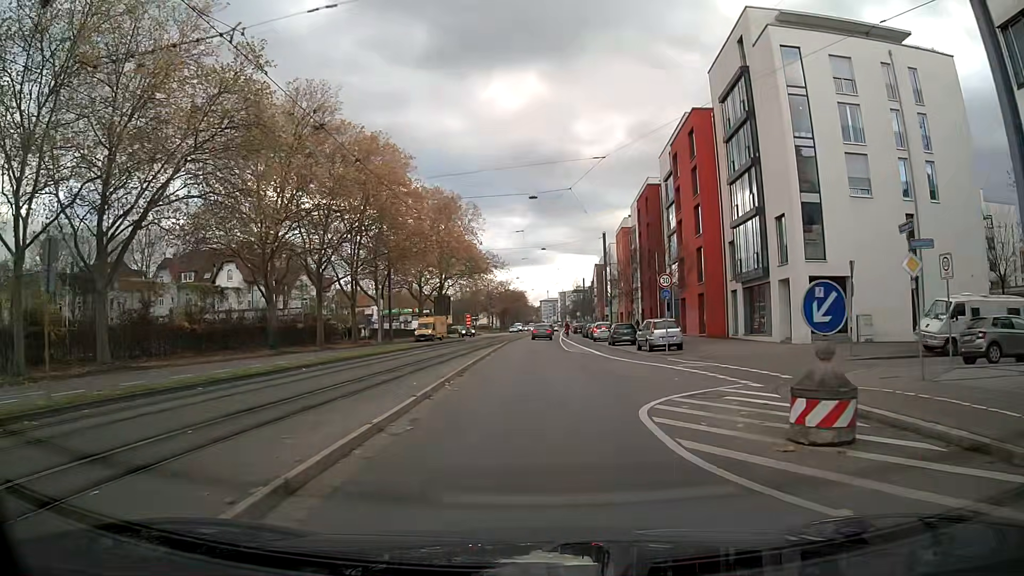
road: primary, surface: asphalt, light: Day
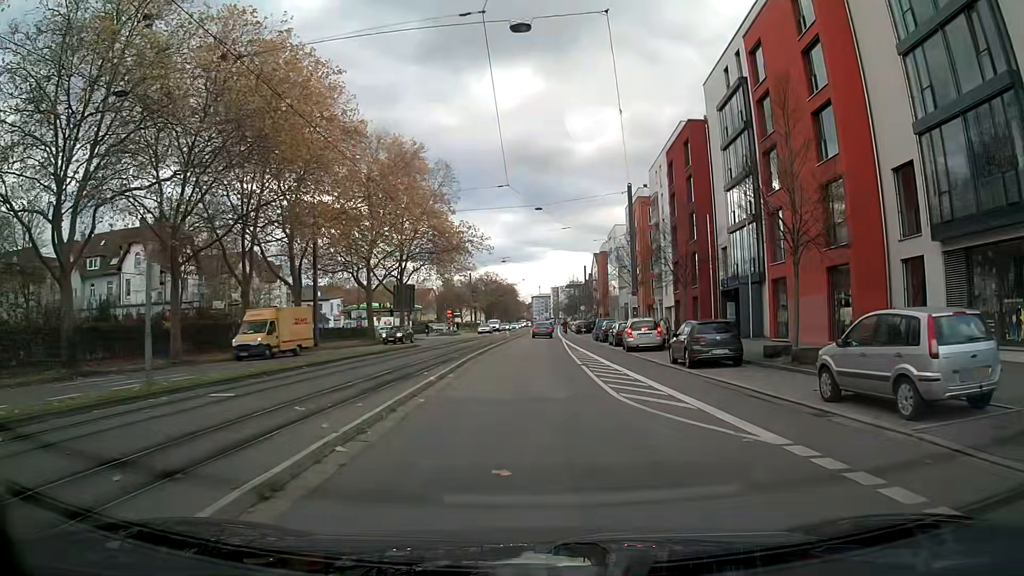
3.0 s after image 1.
(+0.5, +23.1) m; +3°
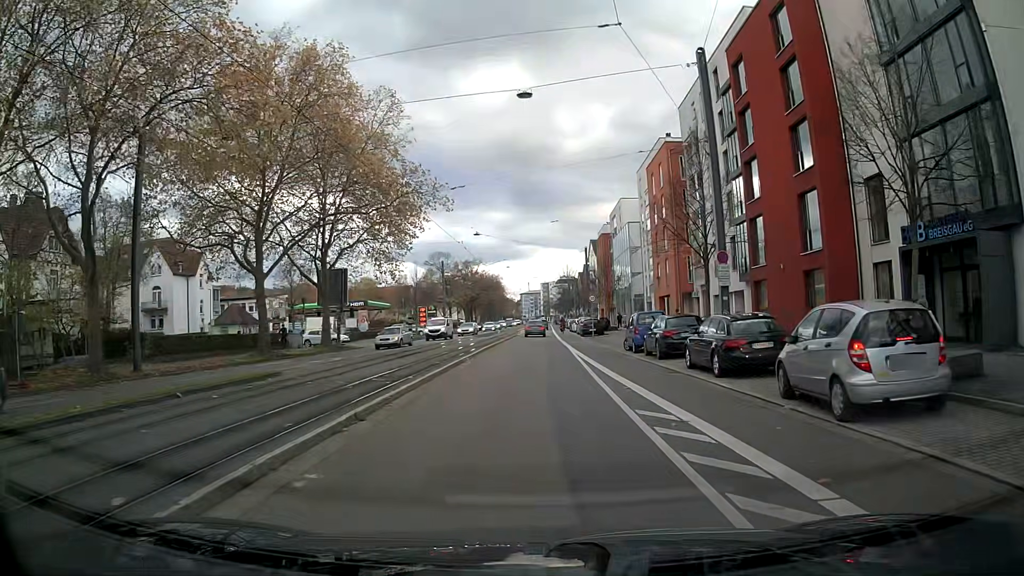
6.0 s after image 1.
(-0.6, +23.4) m; -1°
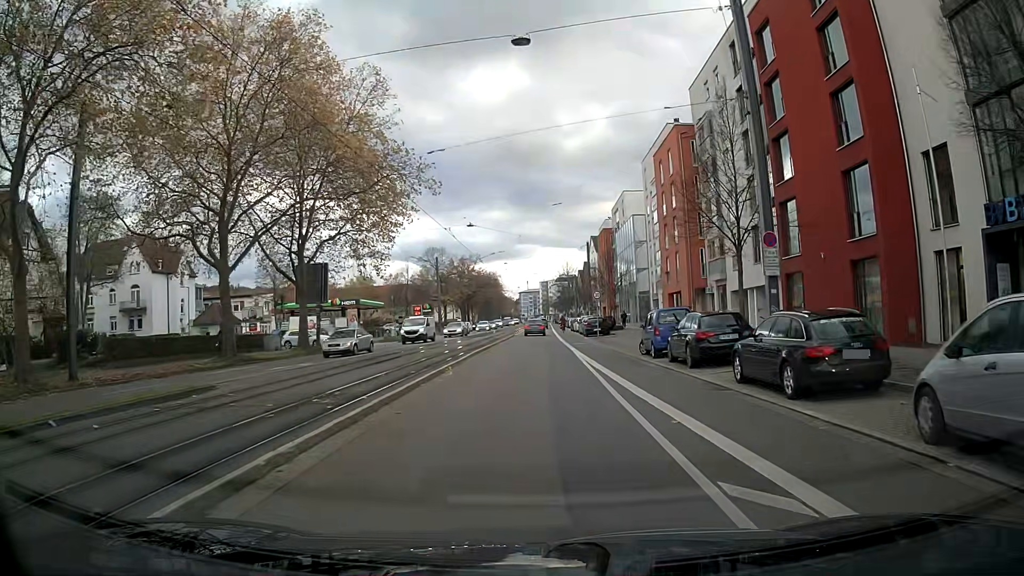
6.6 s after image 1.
(0.0, +4.7) m; 0°
(0, +10) (0, +20) (0, +30) (+1, +40) (+1, +50) (+1, +60) (+1, +70) (+2, +80) (+2, +90) (+2, +100) m
